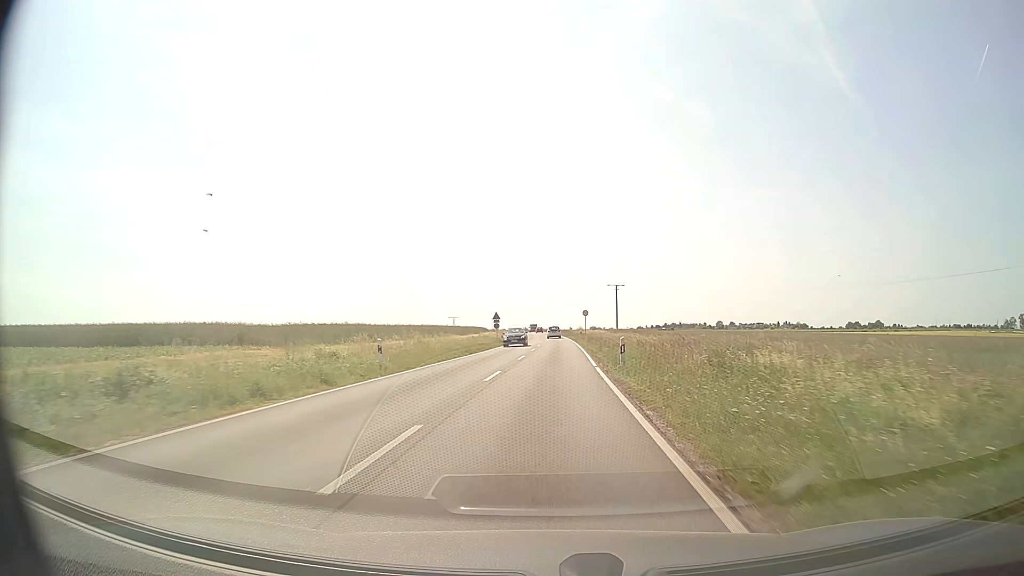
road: secondary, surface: asphalt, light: Day
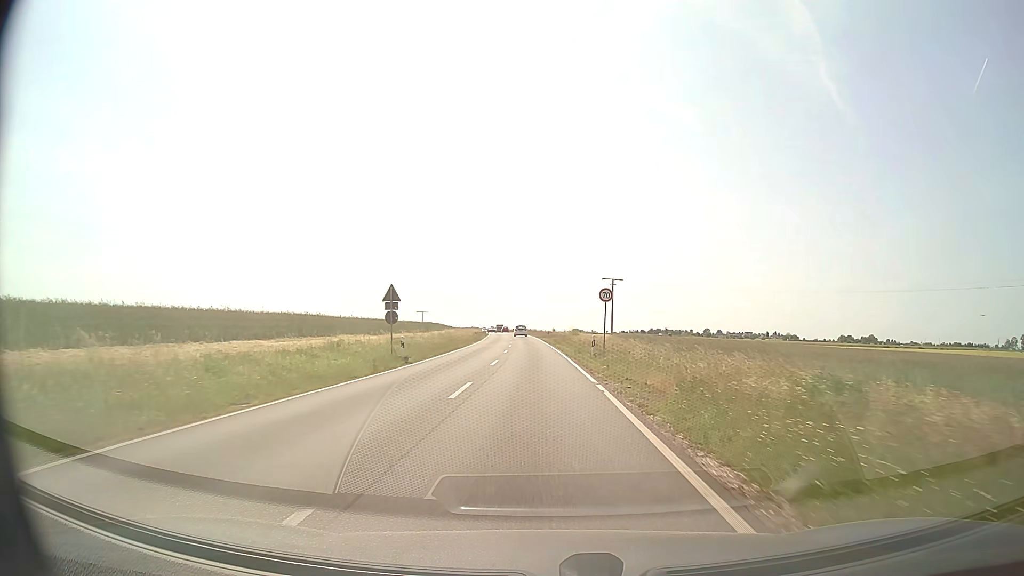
(+1.0, +40.5) m; +2°
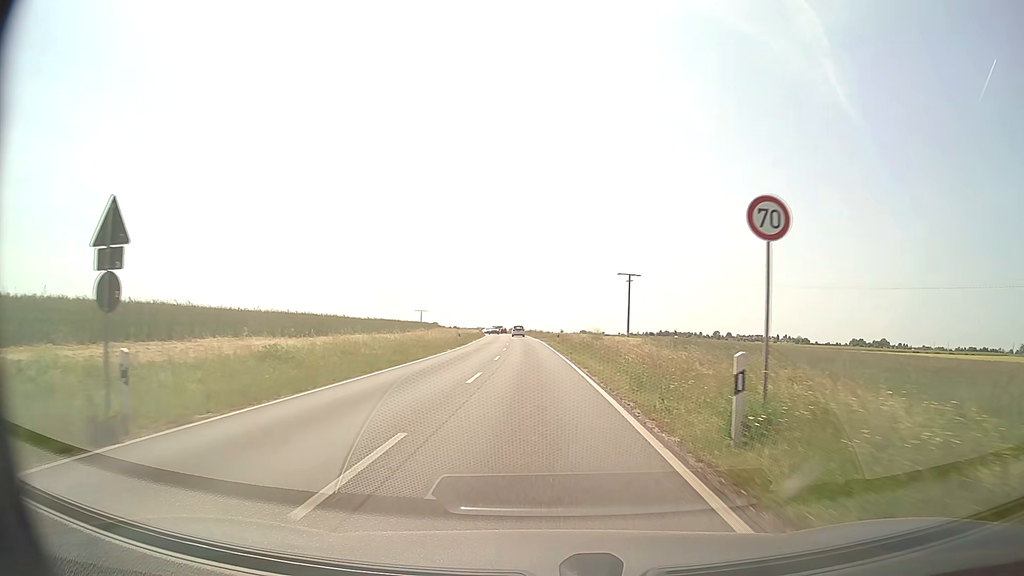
(-0.1, +20.4) m; -1°
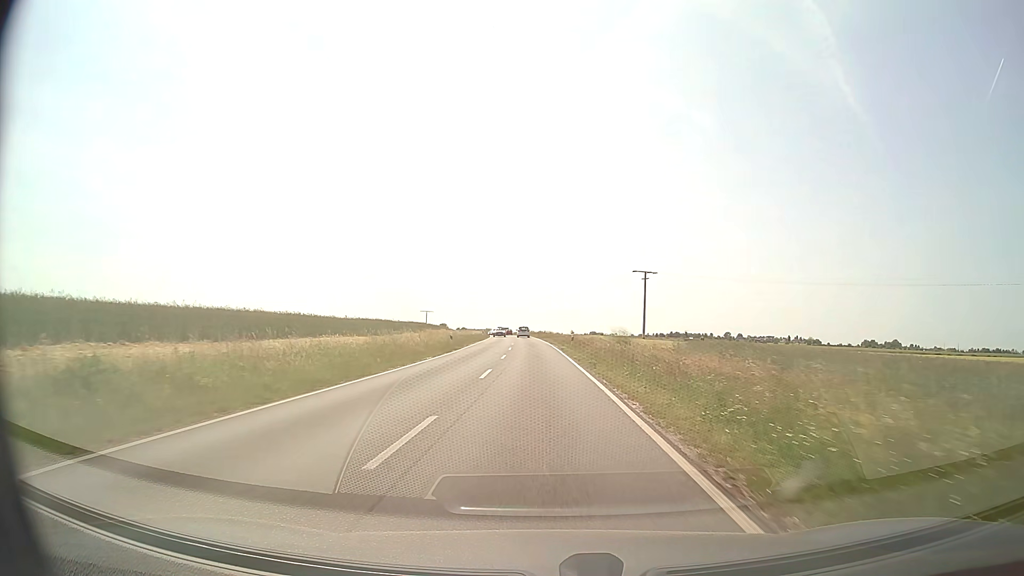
(-0.1, +10.3) m; -1°
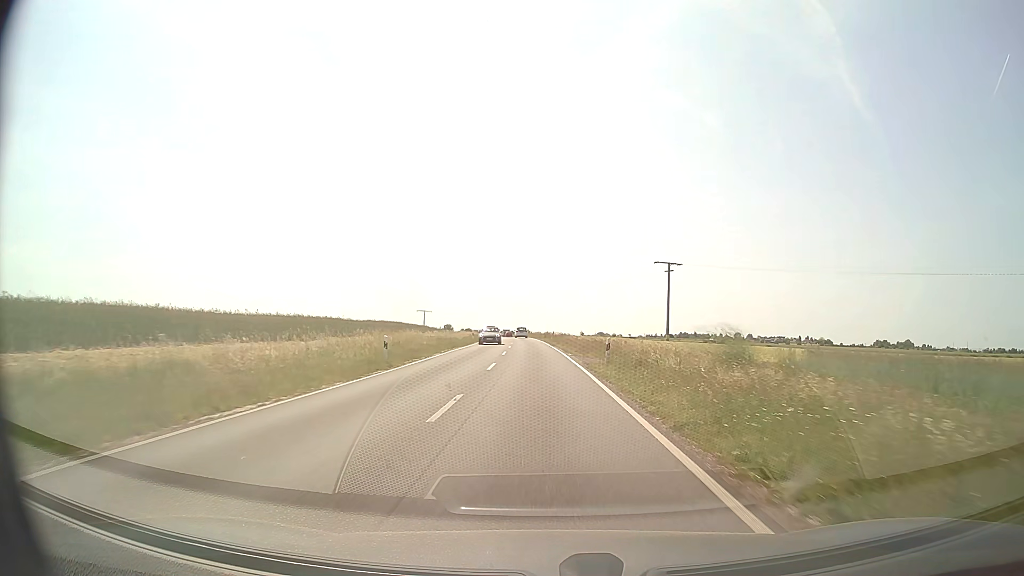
(-0.1, +20.8) m; -1°
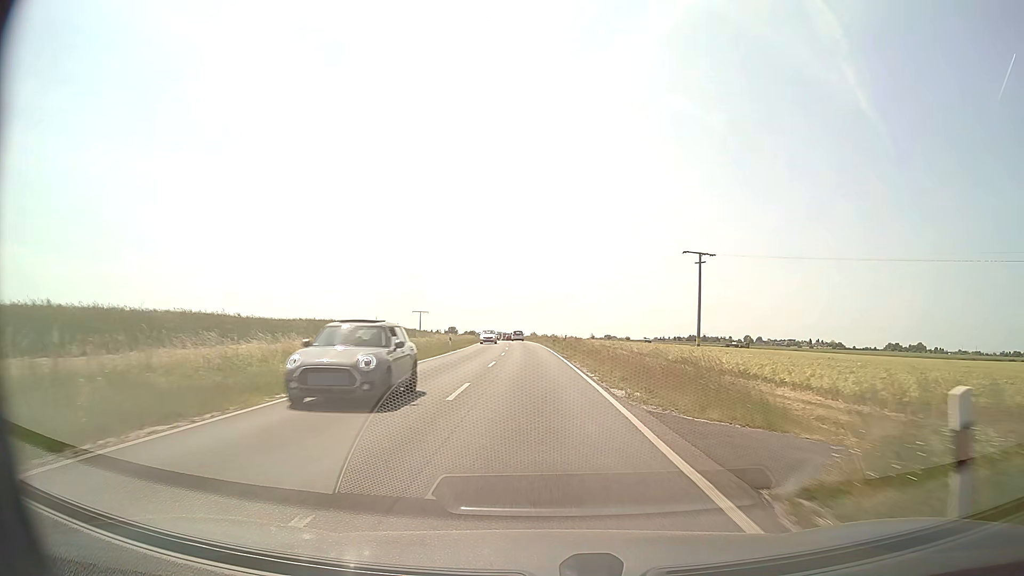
(-0.1, +21.1) m; 0°
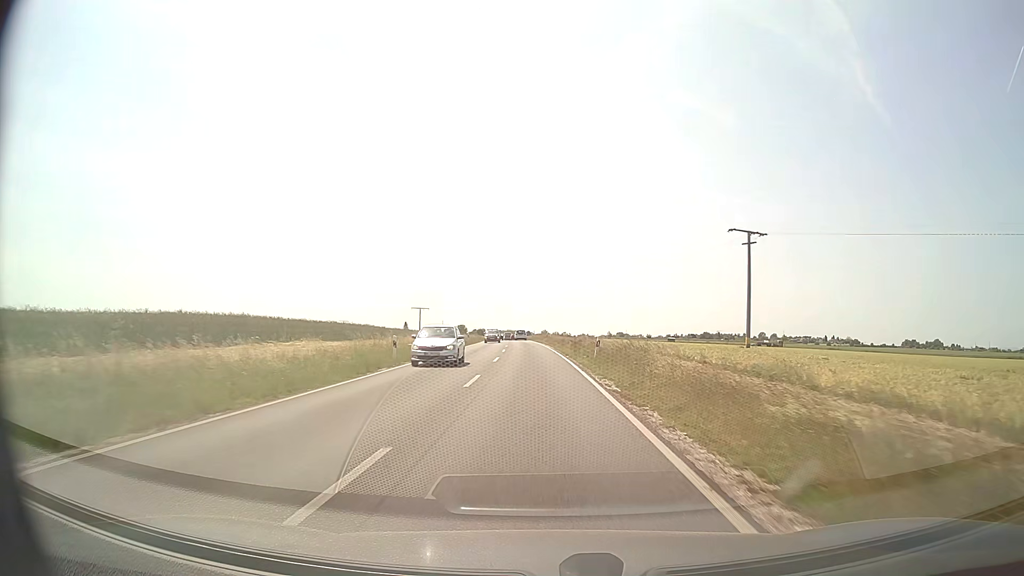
(-0.2, +21.2) m; -1°
